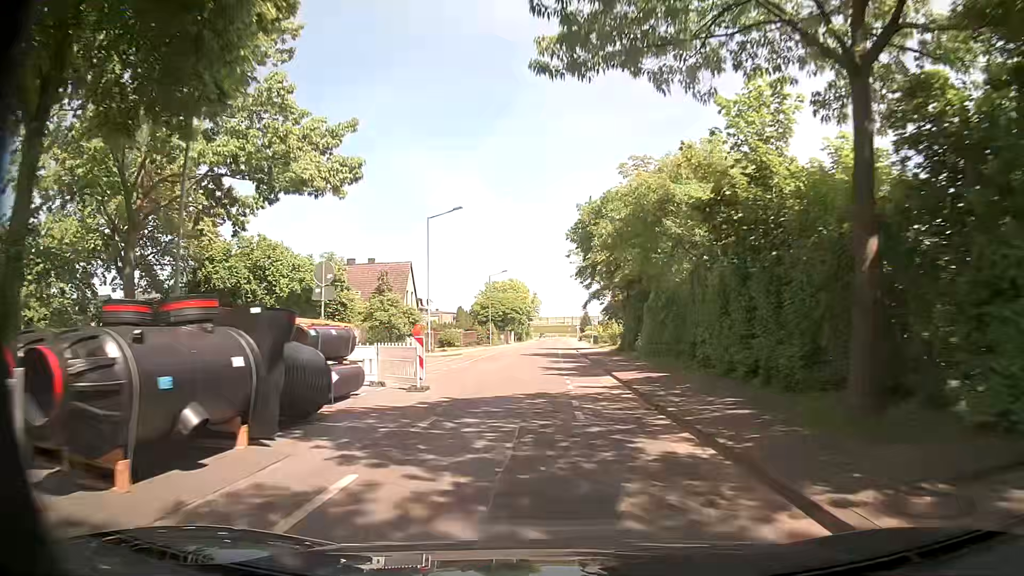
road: secondary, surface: asphalt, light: Day
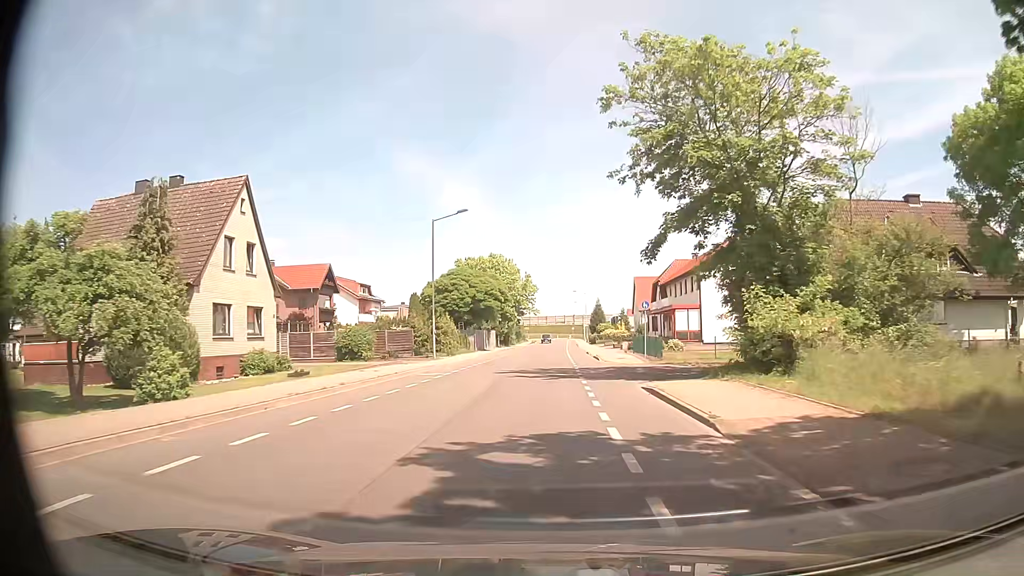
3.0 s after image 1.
(-0.2, +41.0) m; 0°
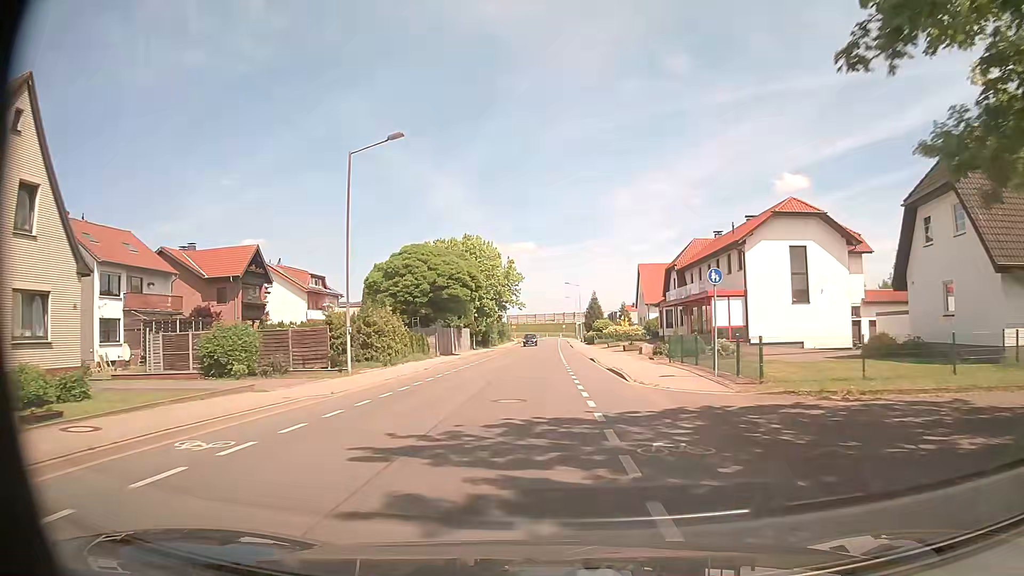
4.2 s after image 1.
(+0.1, +16.5) m; +1°
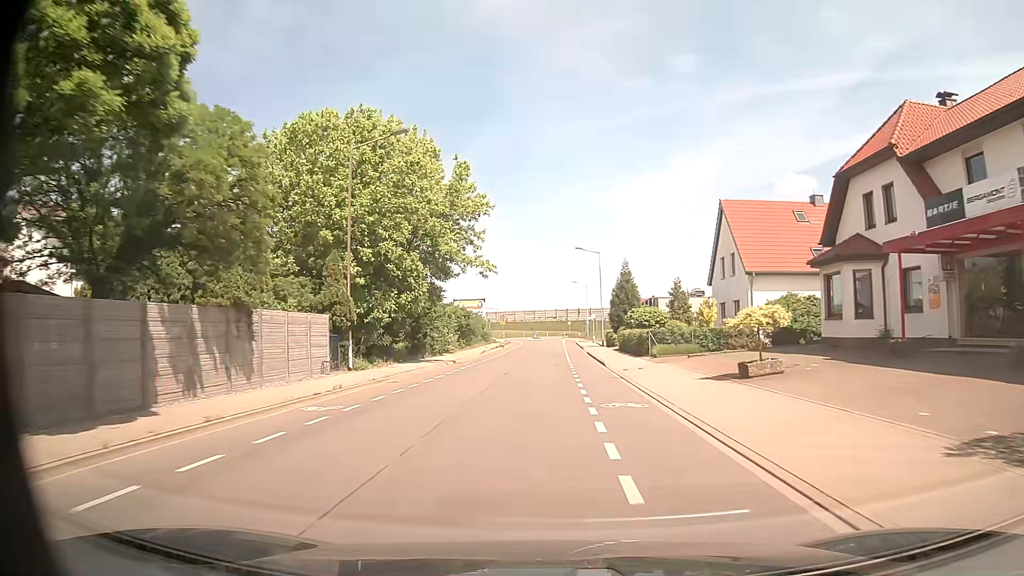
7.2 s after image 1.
(+0.1, +41.6) m; 0°
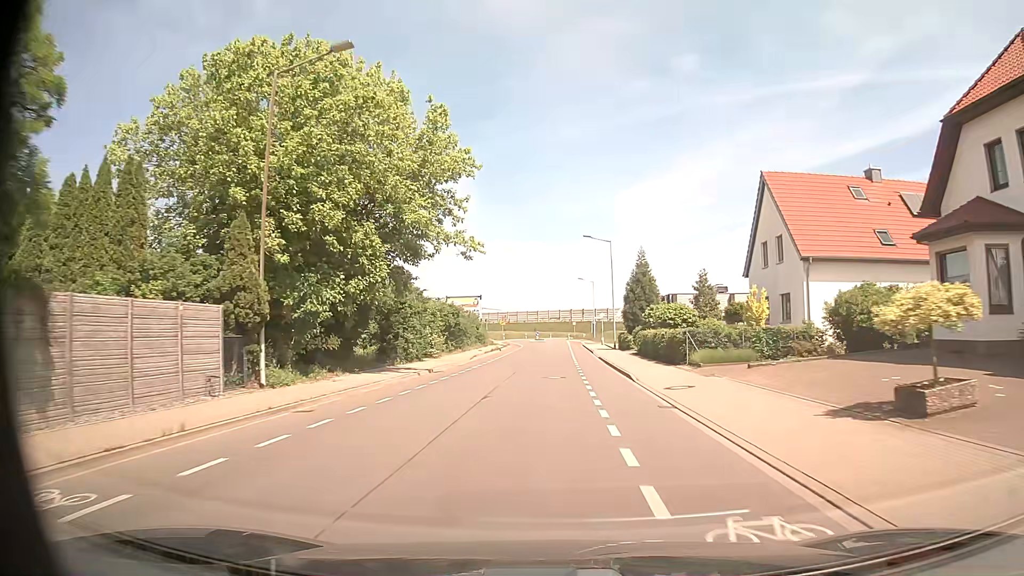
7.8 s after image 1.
(0.0, +8.4) m; 0°
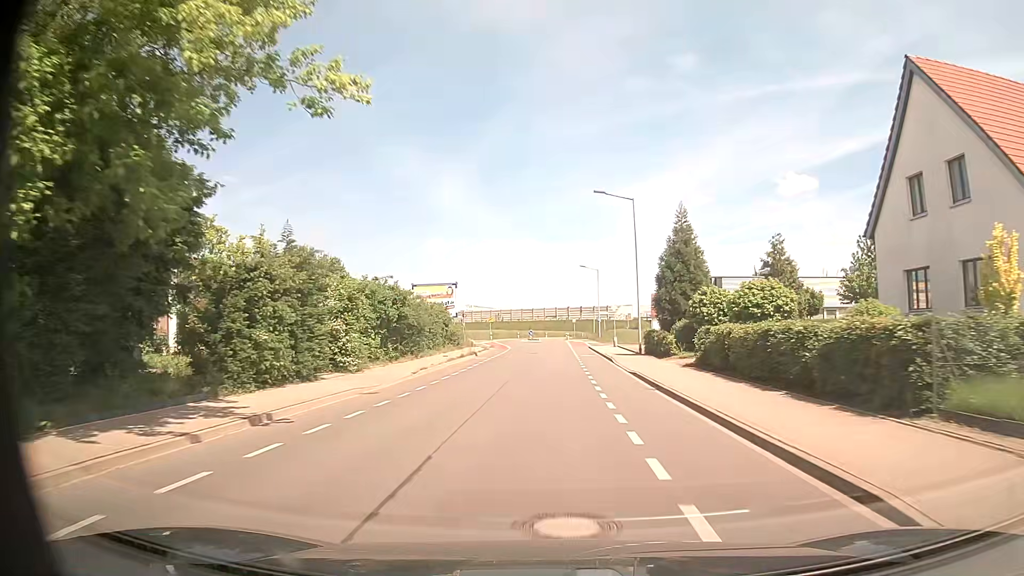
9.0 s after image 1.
(0.0, +17.0) m; 0°
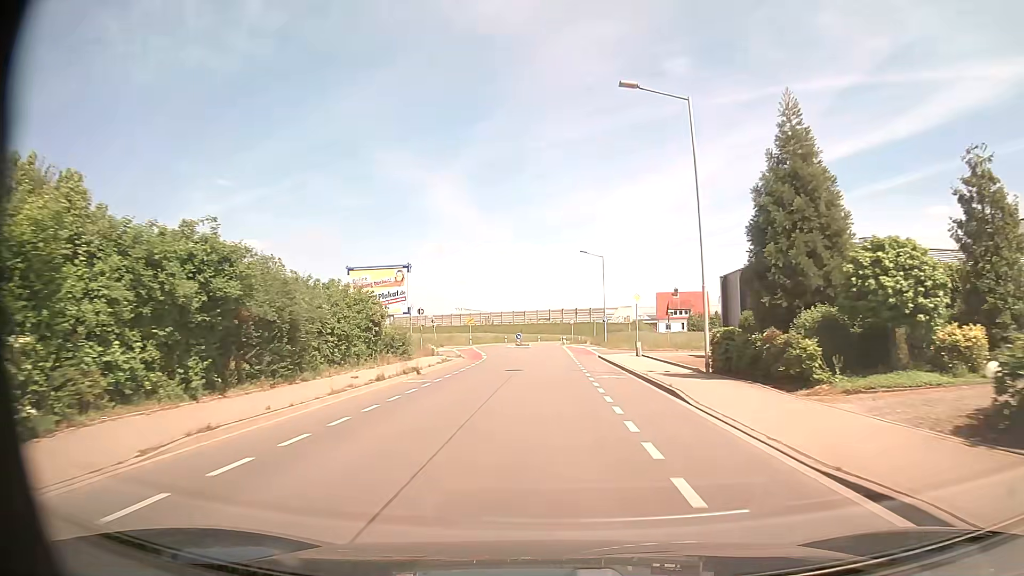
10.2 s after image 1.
(+0.1, +17.3) m; +1°
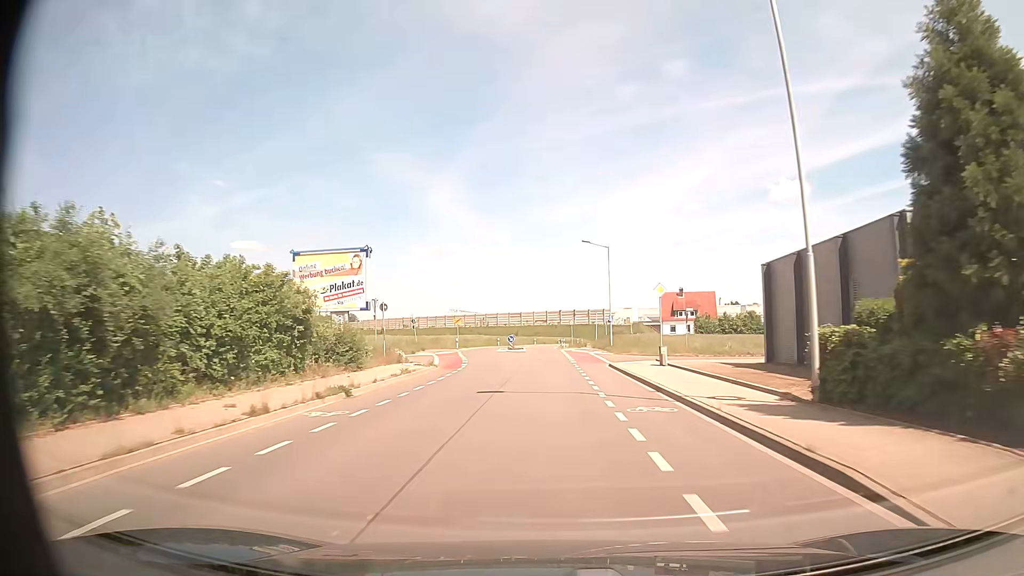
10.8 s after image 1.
(0.0, +8.8) m; 0°
(0, +10) (0, +20) (0, +30) (0, +40) (0, +50) (0, +60) (0, +70) (-1, +80) (0, +90) (0, +100) m
